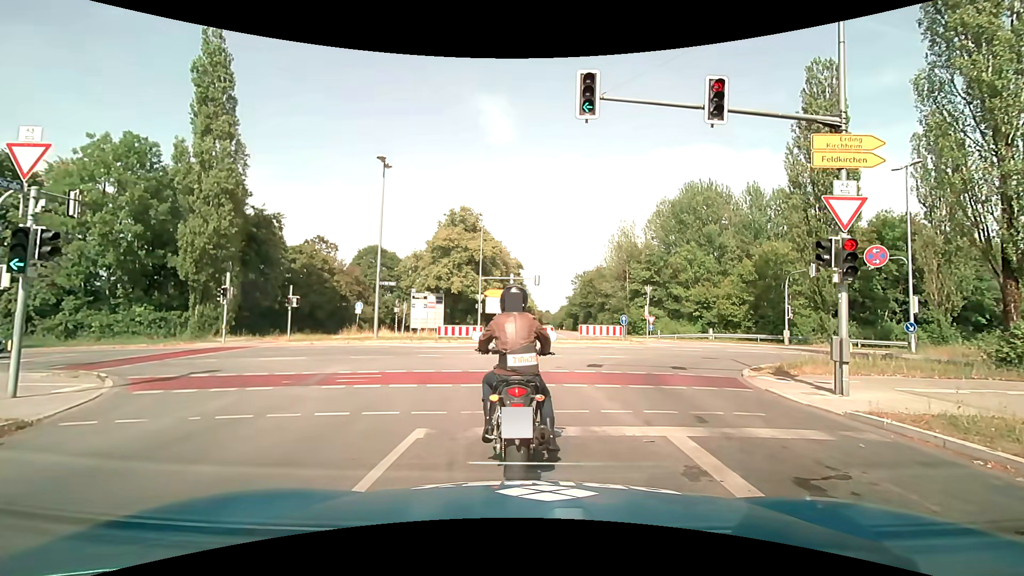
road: tertiary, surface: asphalt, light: Day
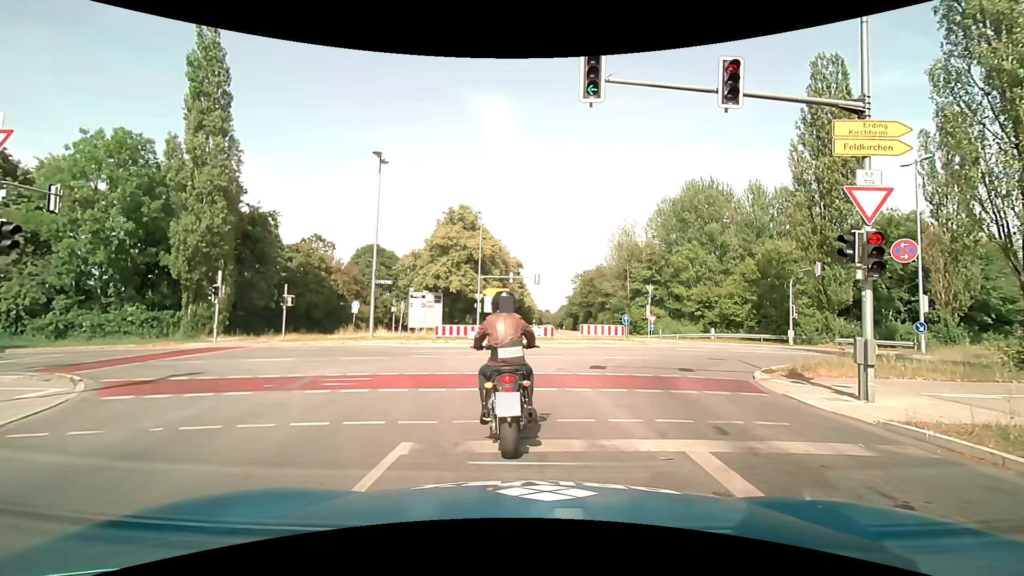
(0.0, +0.8) m; -2°
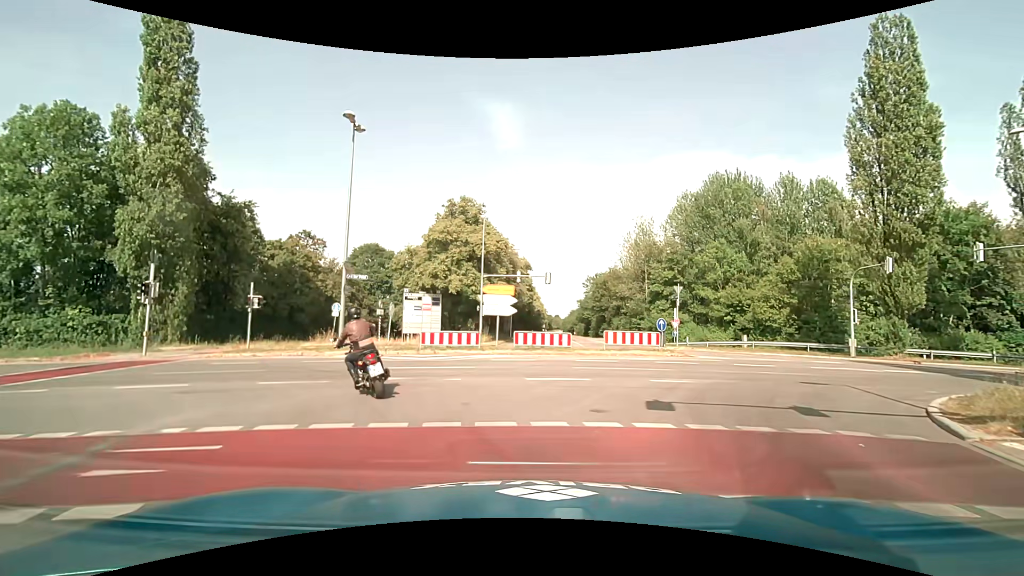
(0.0, +6.2) m; -1°
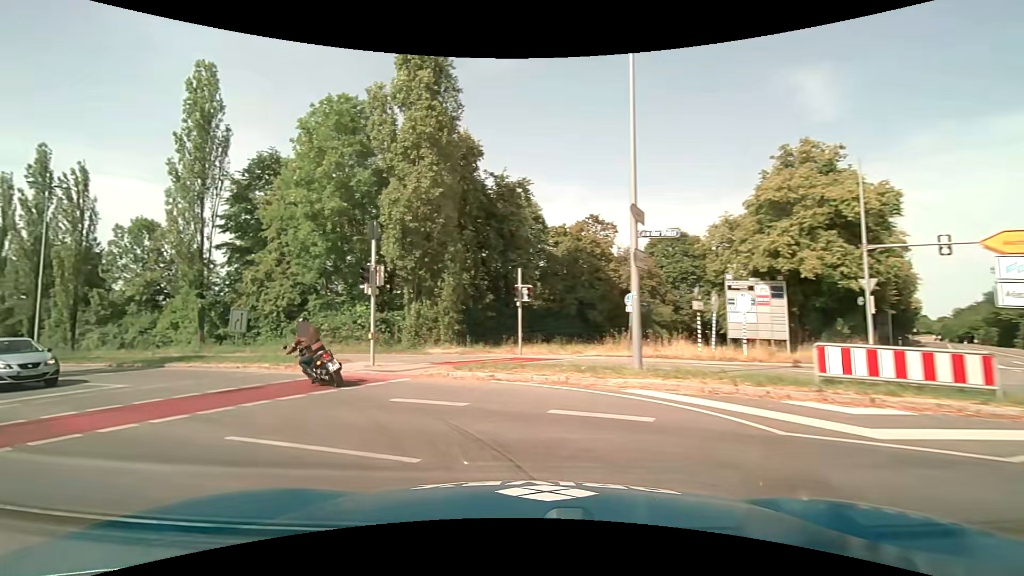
(-2.8, +11.3) m; -32°
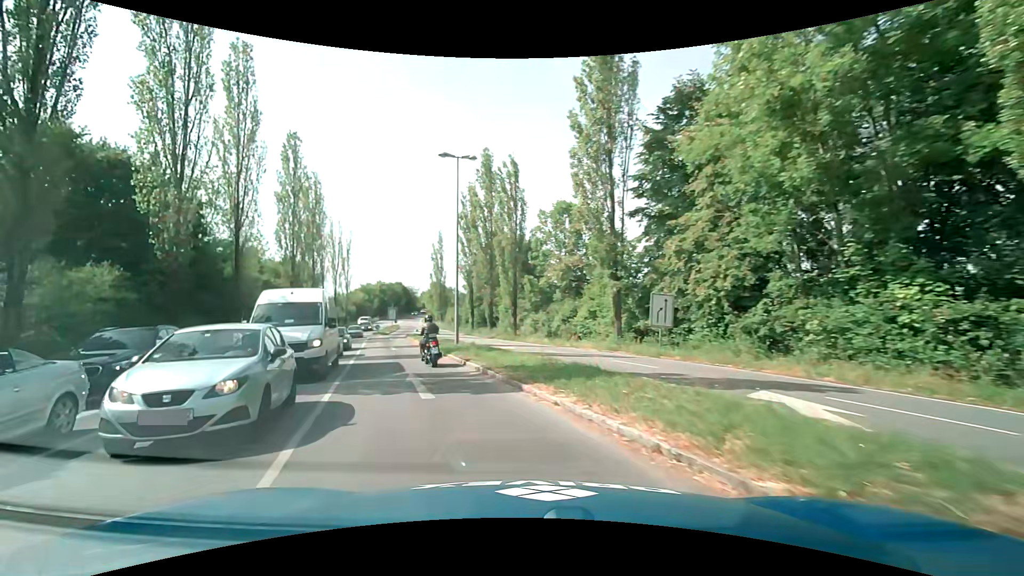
(-5.8, +12.8) m; -46°
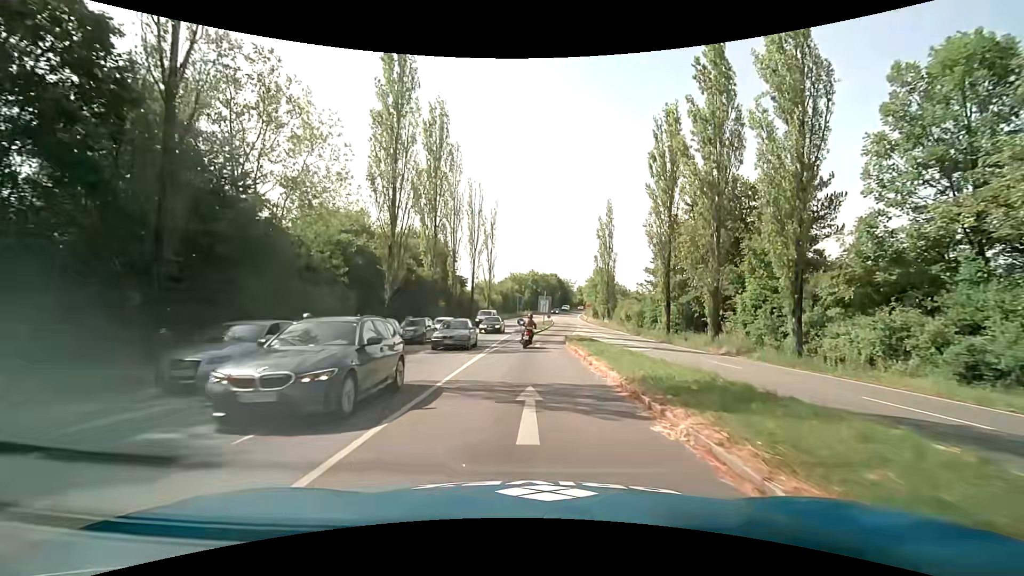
(-6.1, +23.1) m; -20°
